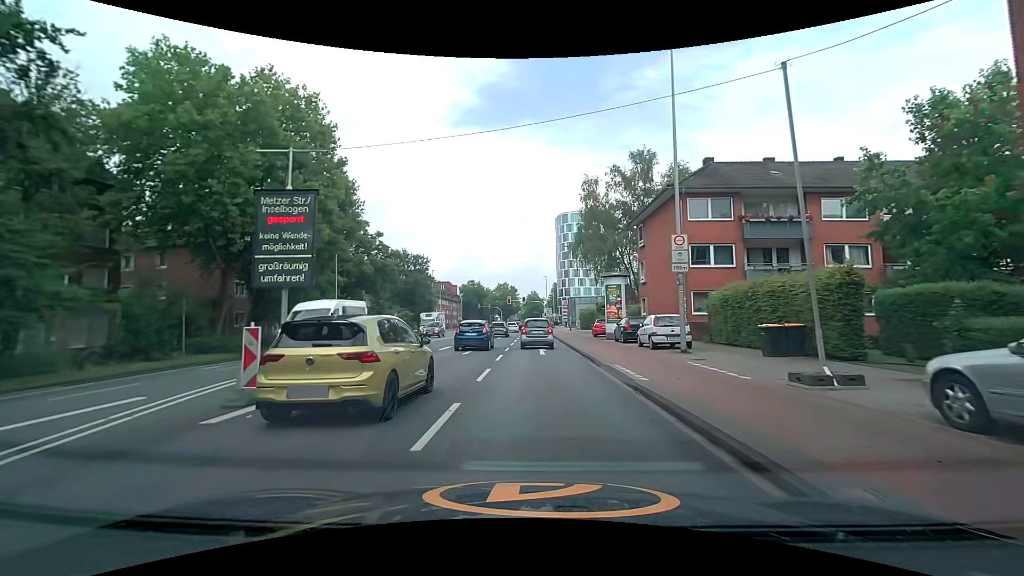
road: secondary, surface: asphalt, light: Day
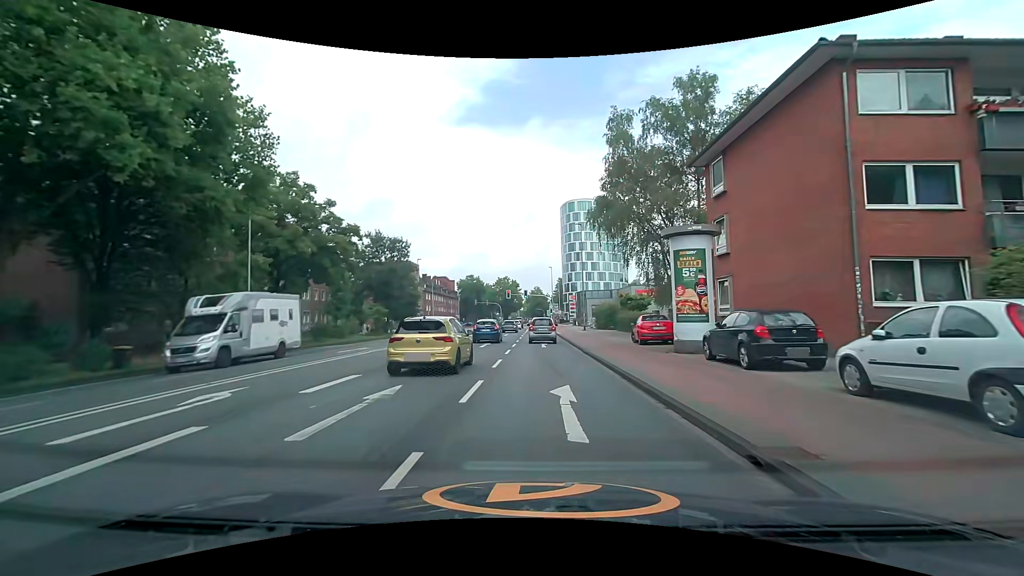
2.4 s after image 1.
(+0.1, +15.2) m; 0°
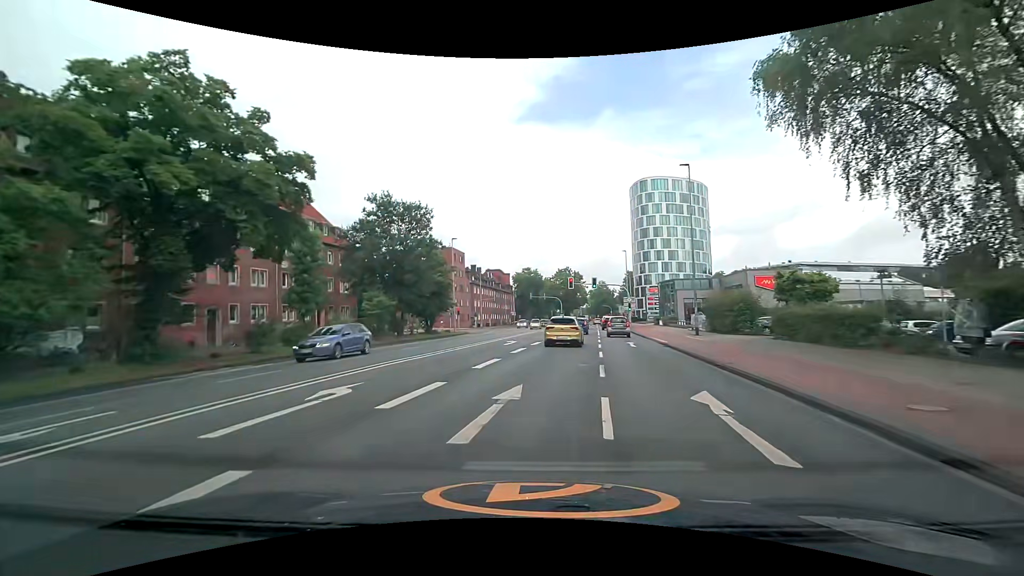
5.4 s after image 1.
(-1.0, +20.5) m; -8°
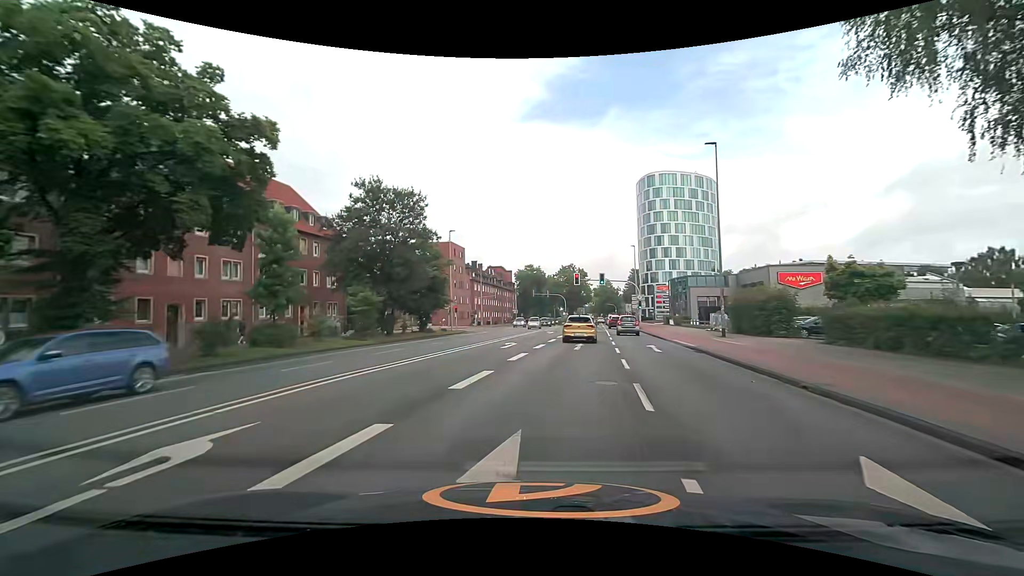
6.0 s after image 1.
(0.0, +4.3) m; -1°
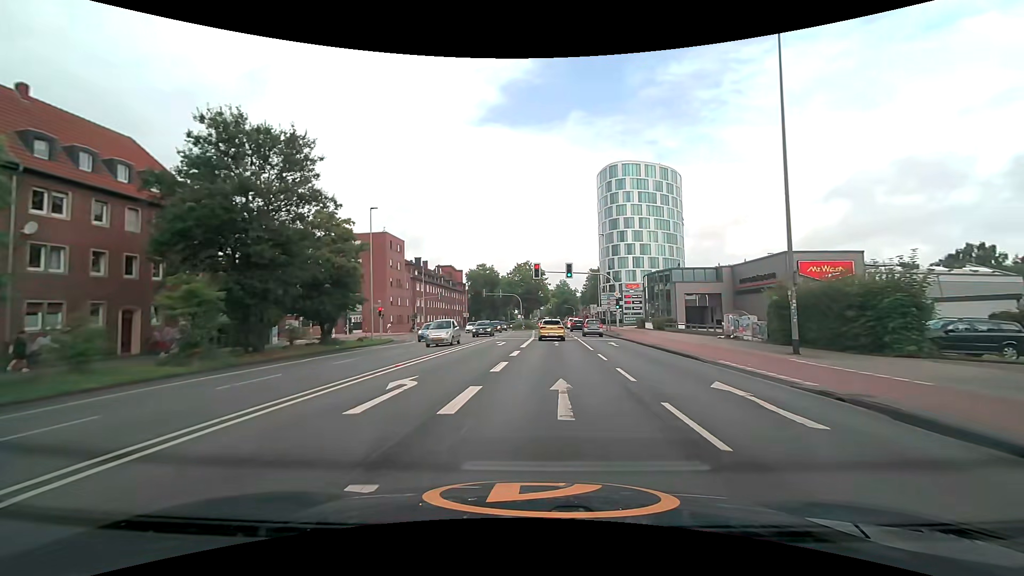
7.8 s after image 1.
(+0.9, +14.0) m; +7°
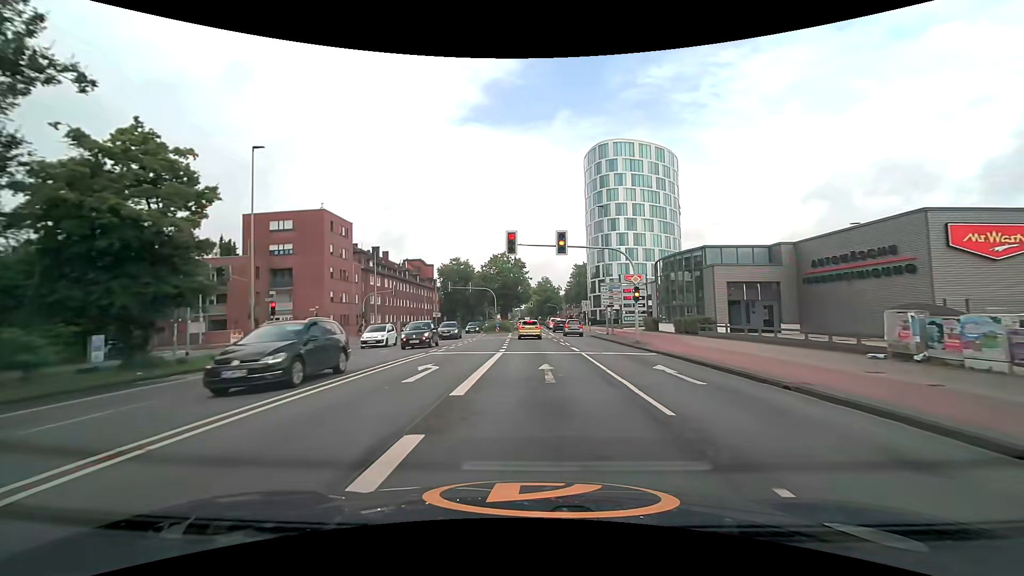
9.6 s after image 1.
(+0.5, +16.3) m; +2°
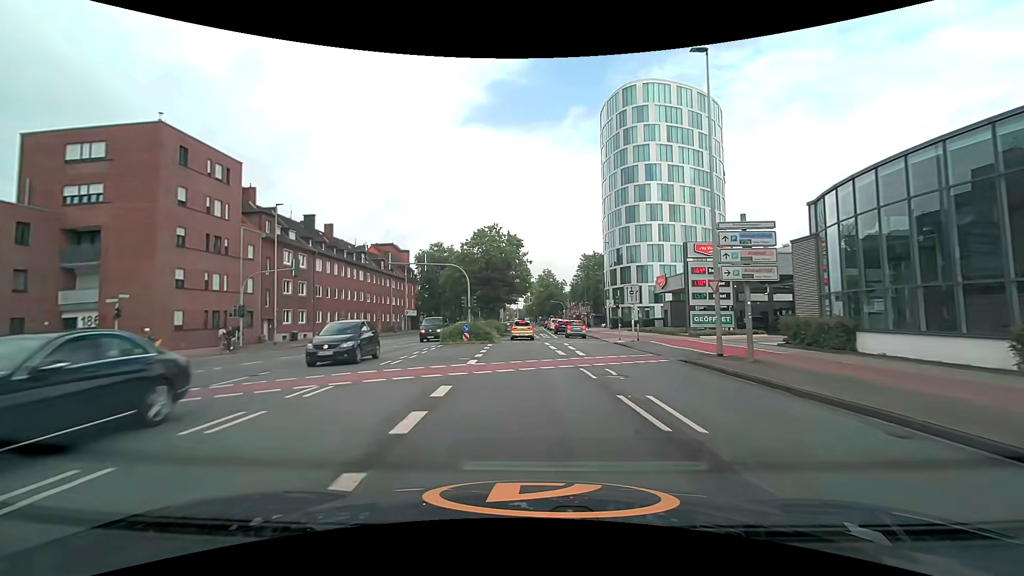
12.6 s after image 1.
(-0.1, +28.0) m; 0°
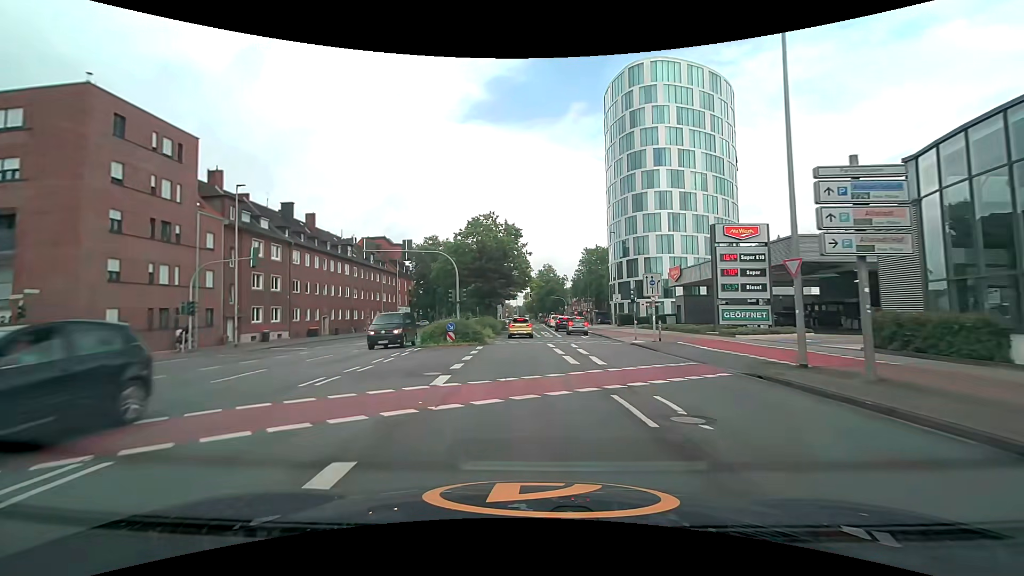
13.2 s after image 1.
(0.0, +5.8) m; 0°
